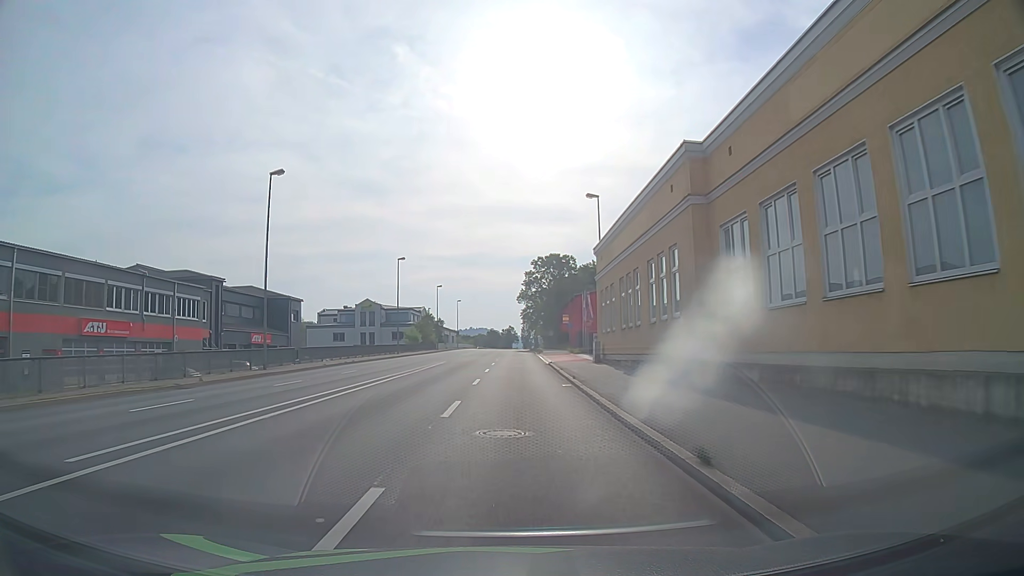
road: primary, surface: asphalt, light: Day
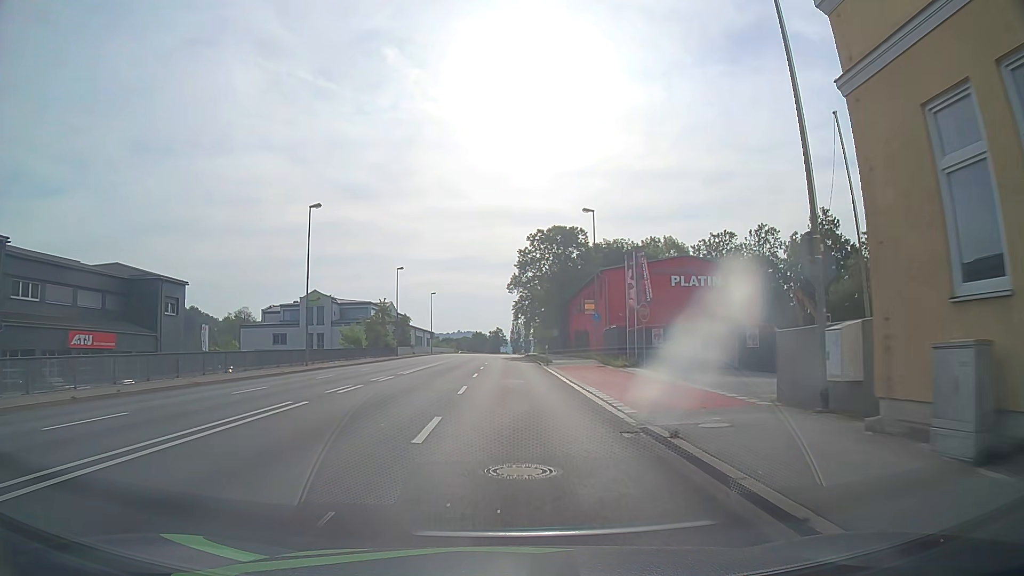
(0.0, +30.2) m; 0°
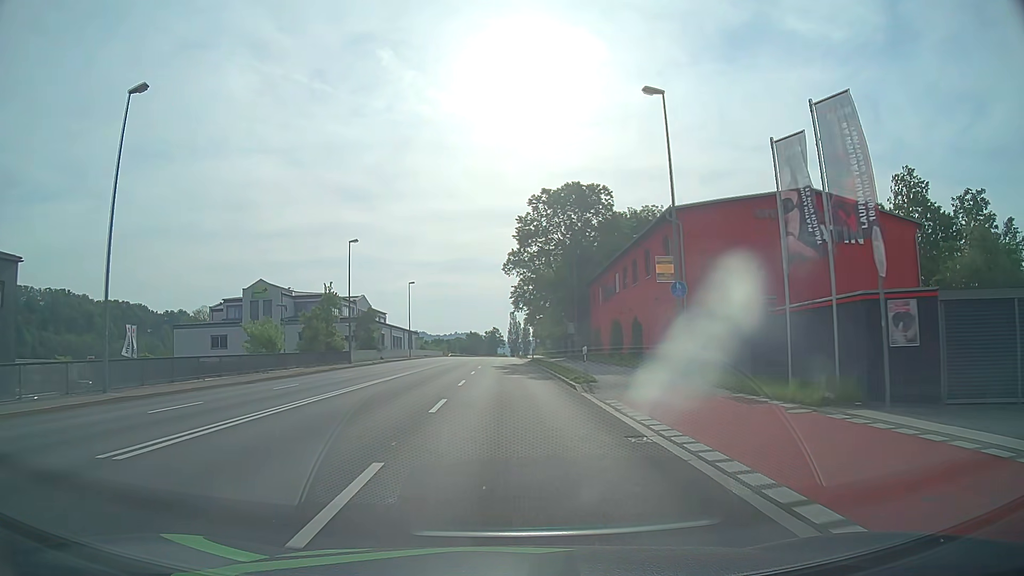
(+0.3, +22.8) m; +1°
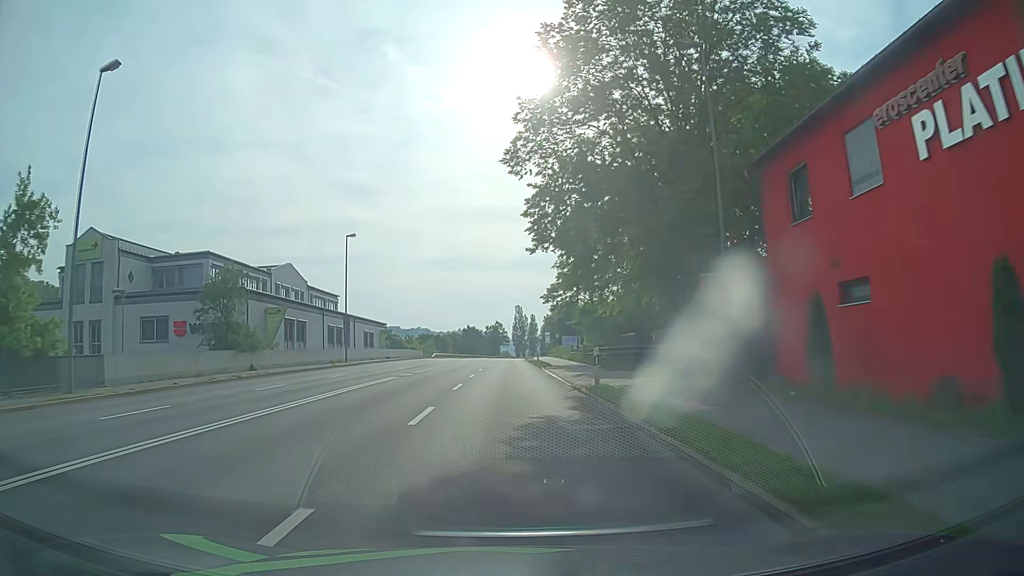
(-0.1, +38.4) m; -1°
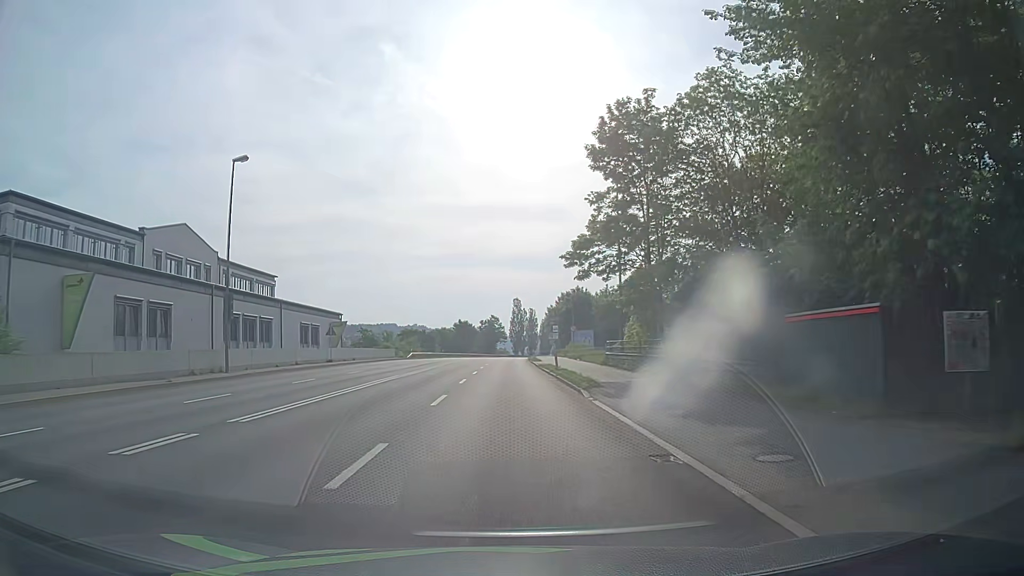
(+0.1, +23.2) m; 0°
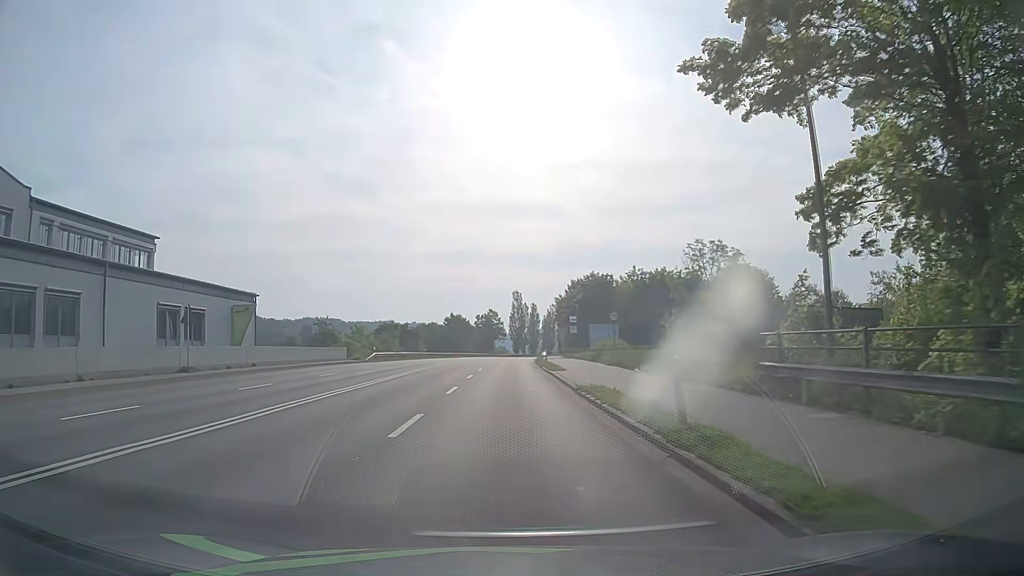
(+0.1, +23.5) m; +1°
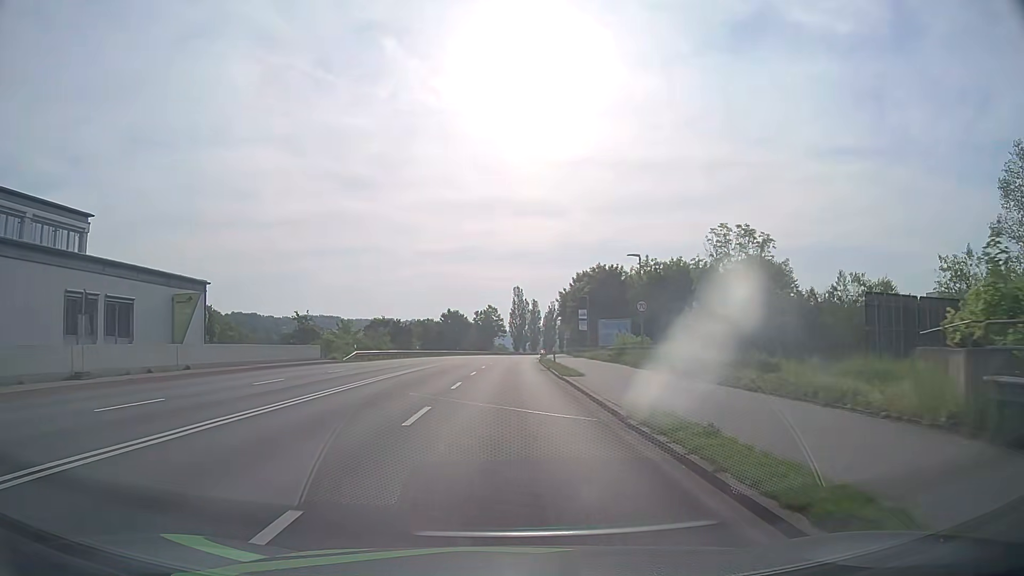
(0.0, +7.9) m; -1°
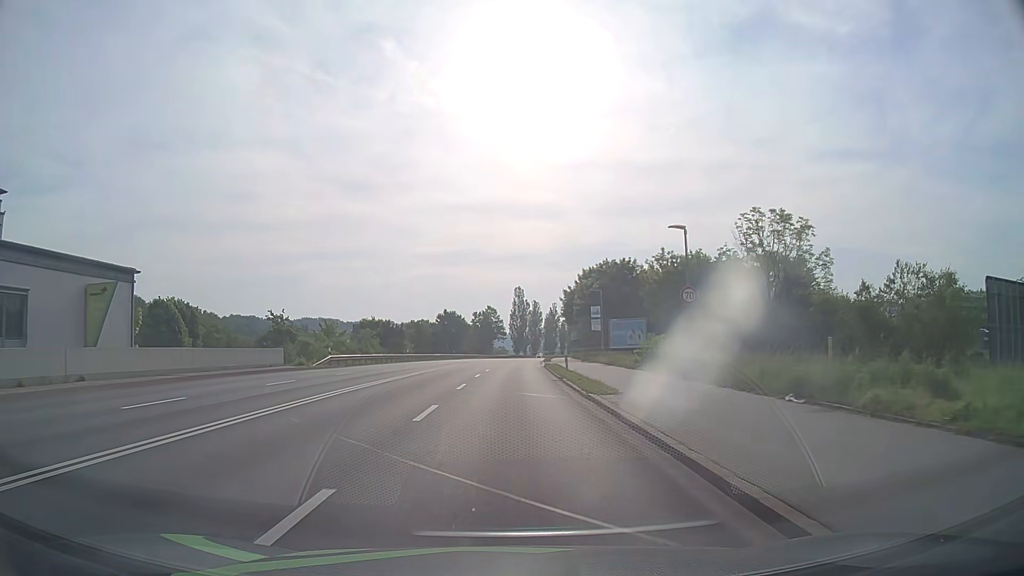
(0.0, +8.0) m; 0°
